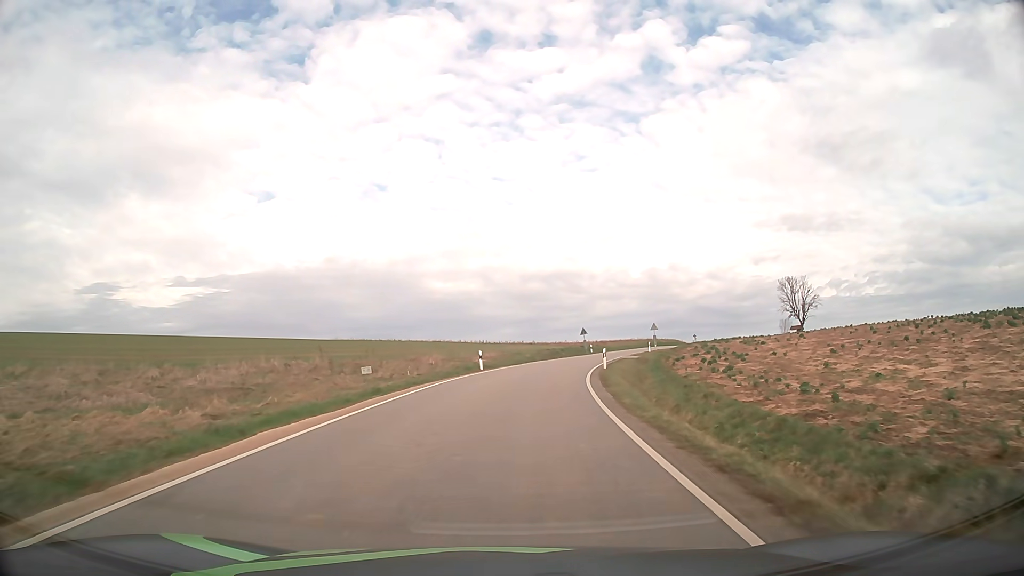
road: tertiary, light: Day
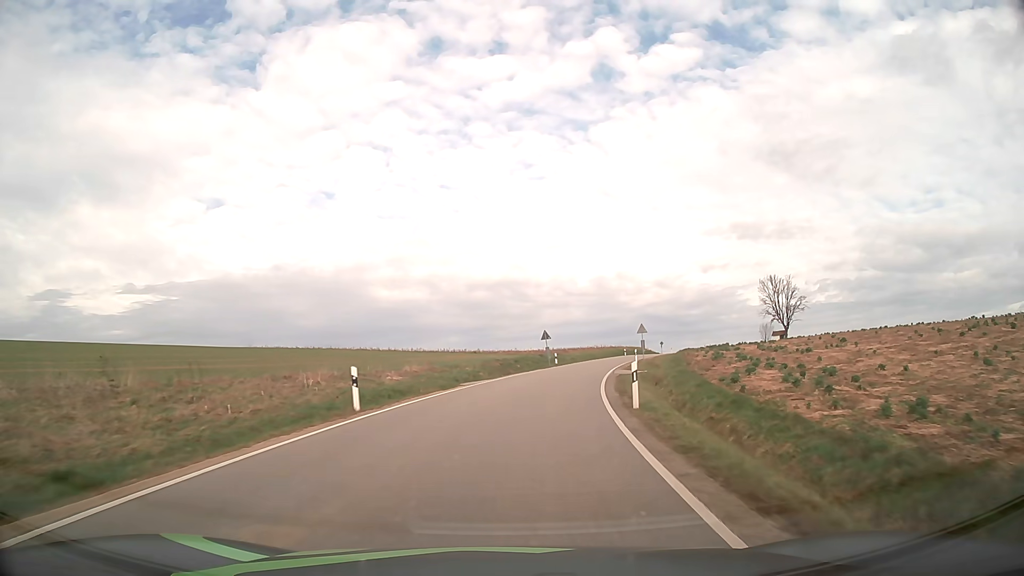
(+0.7, +19.3) m; +4°
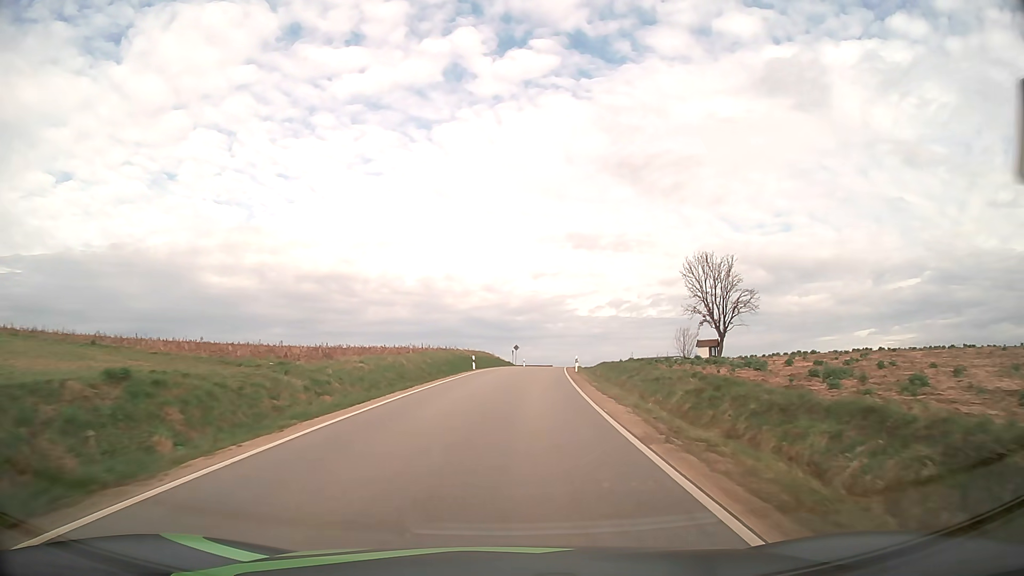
(+6.8, +50.7) m; +15°
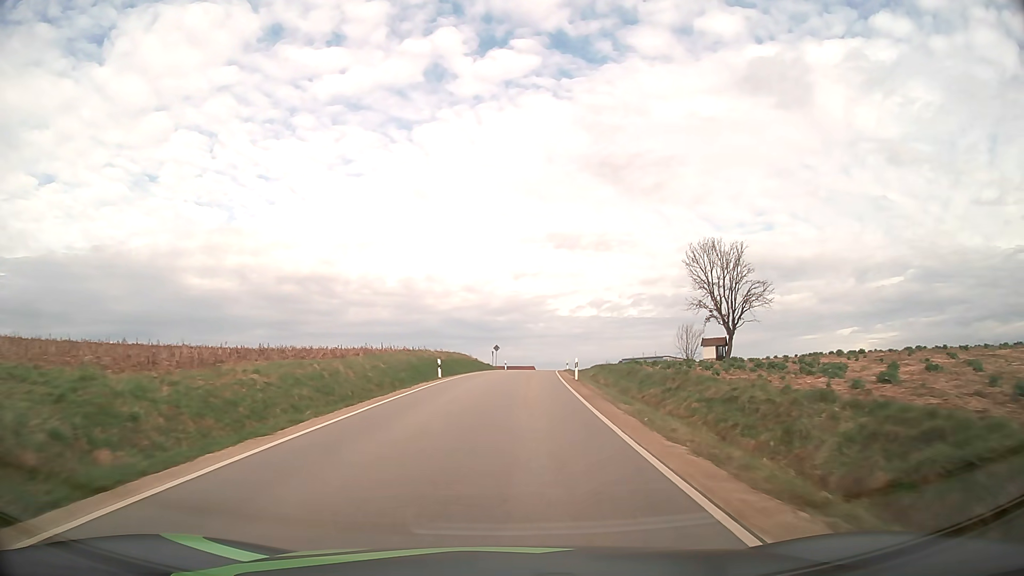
(+0.2, +10.8) m; +2°
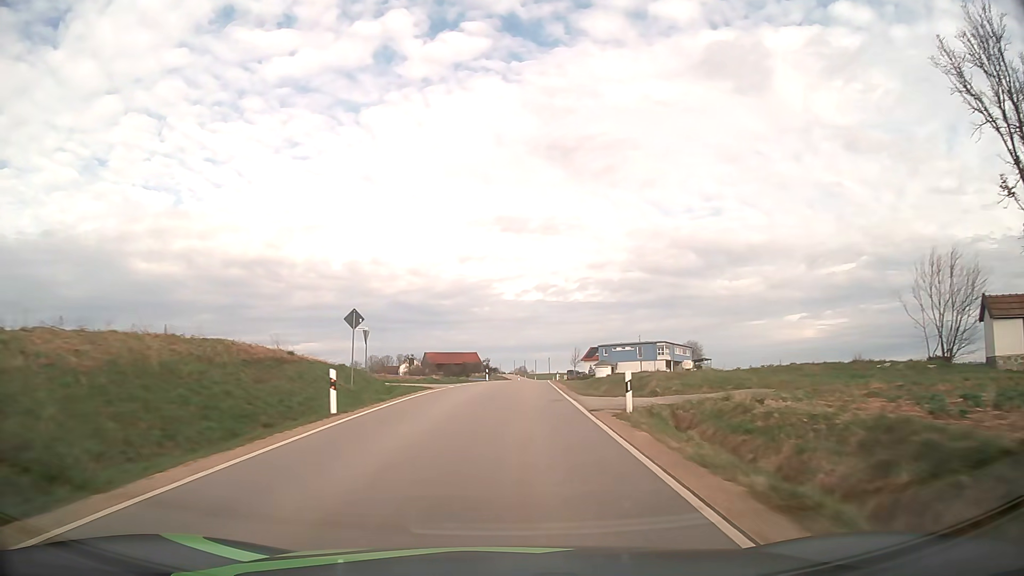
(+2.3, +56.4) m; +5°
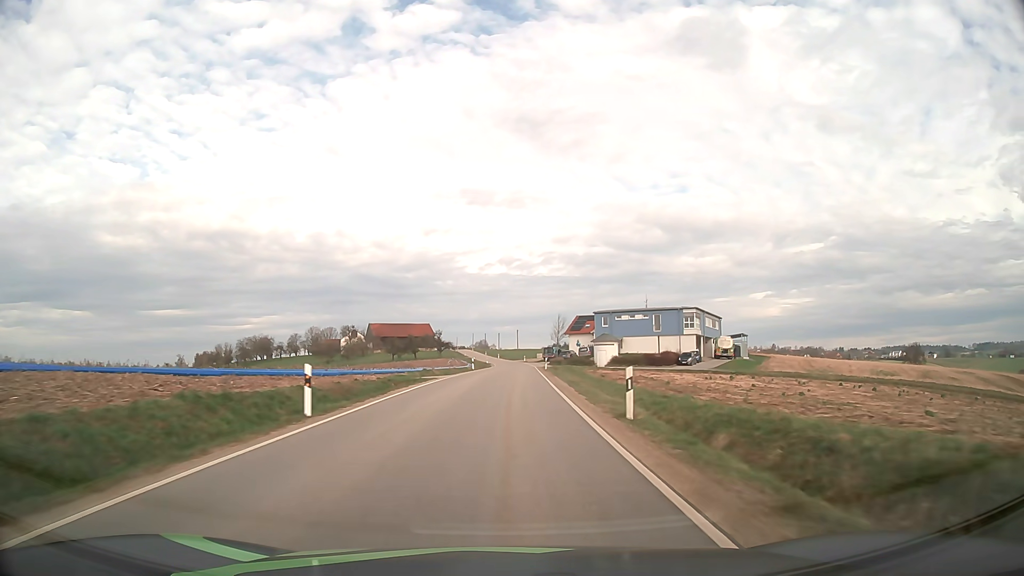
(+1.3, +47.5) m; +3°
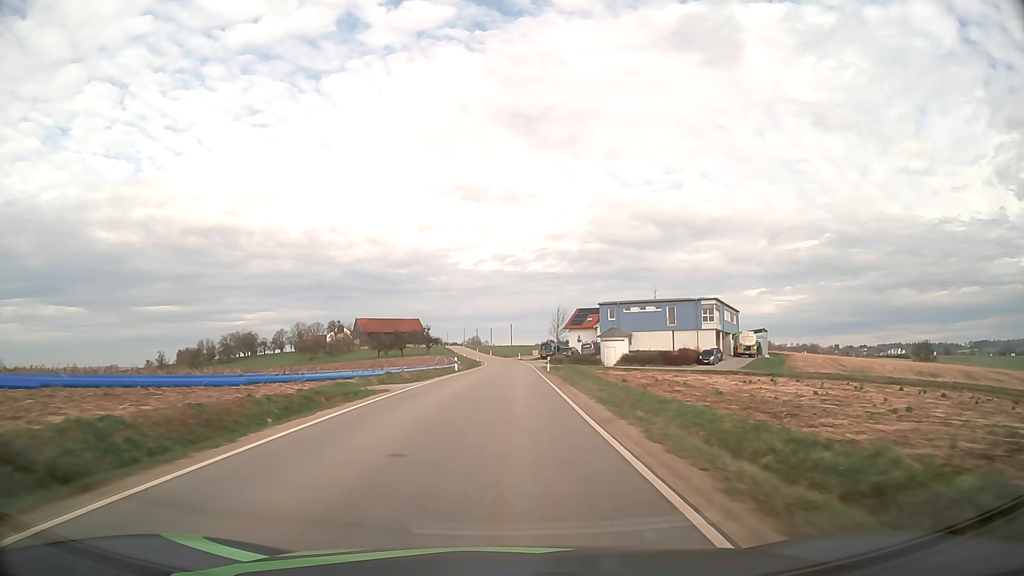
(+0.1, +12.2) m; +1°
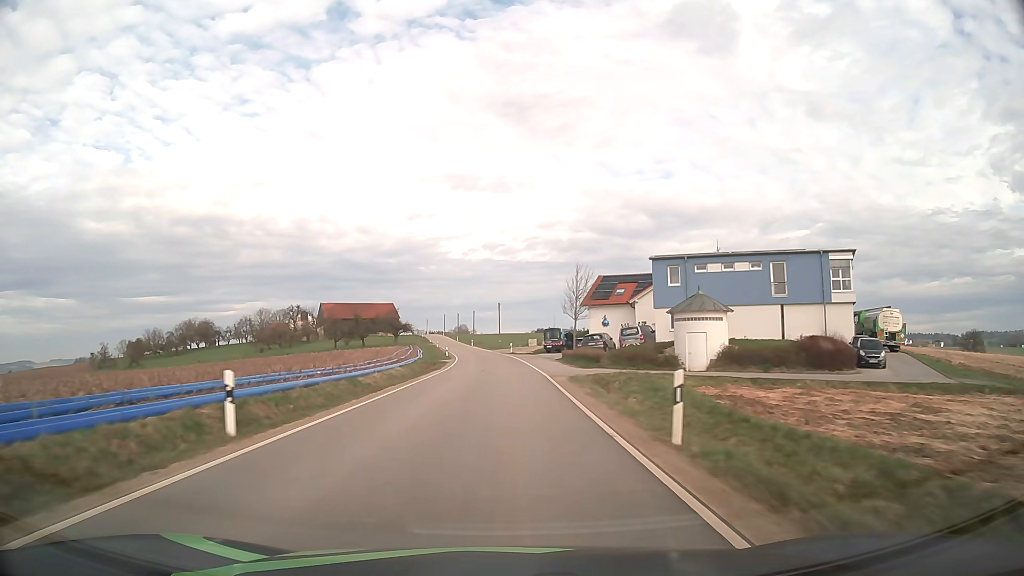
(+0.4, +37.0) m; +1°
